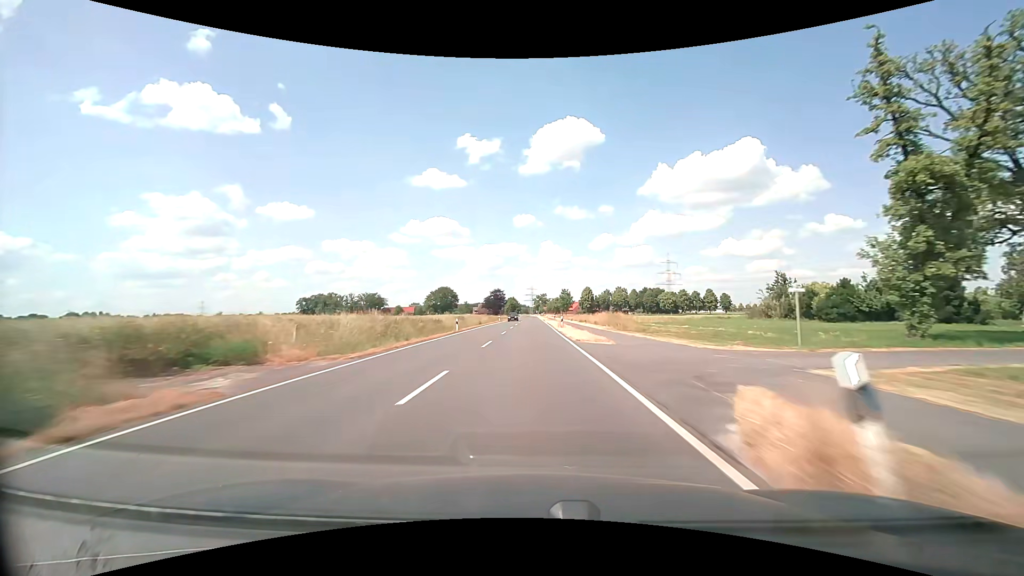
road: secondary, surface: asphalt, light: Day
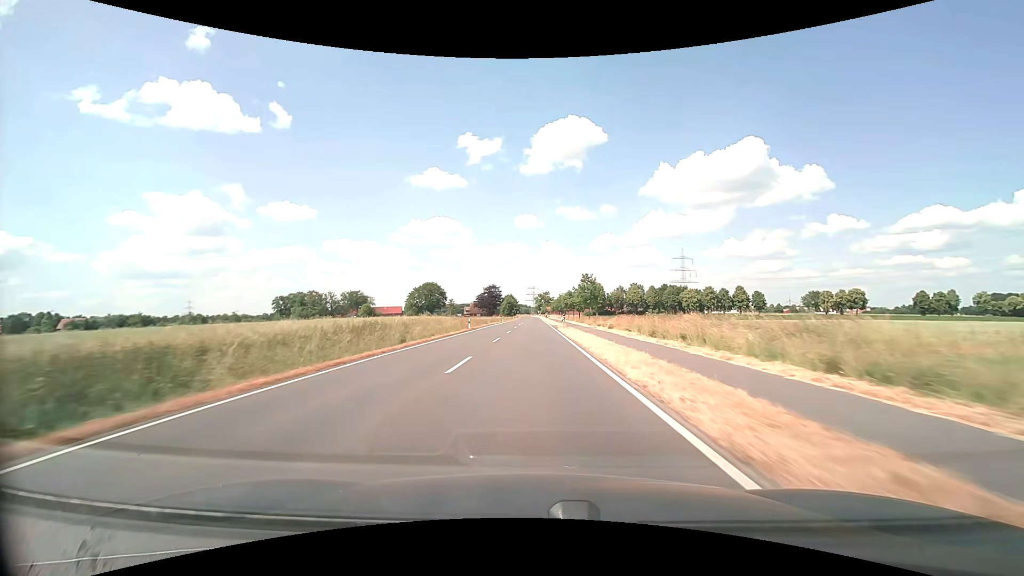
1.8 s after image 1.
(-0.1, +44.1) m; 0°
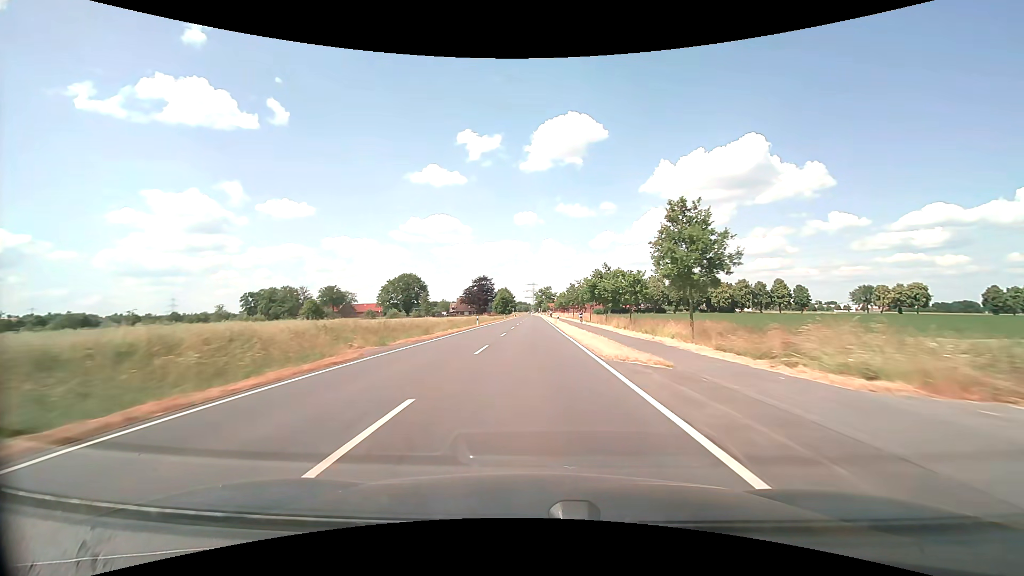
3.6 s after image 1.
(0.0, +43.7) m; 0°
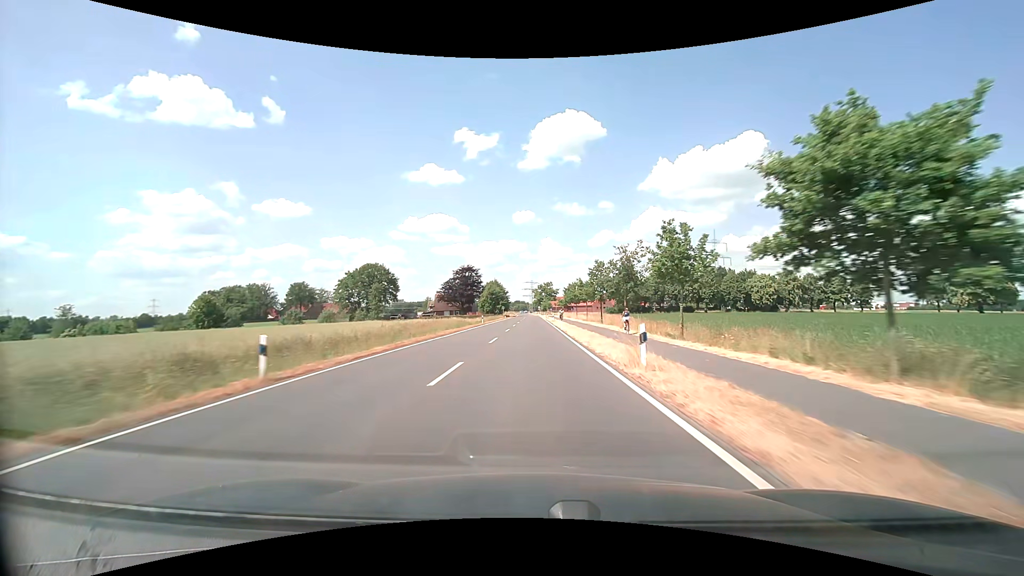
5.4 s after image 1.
(+0.1, +42.6) m; 0°
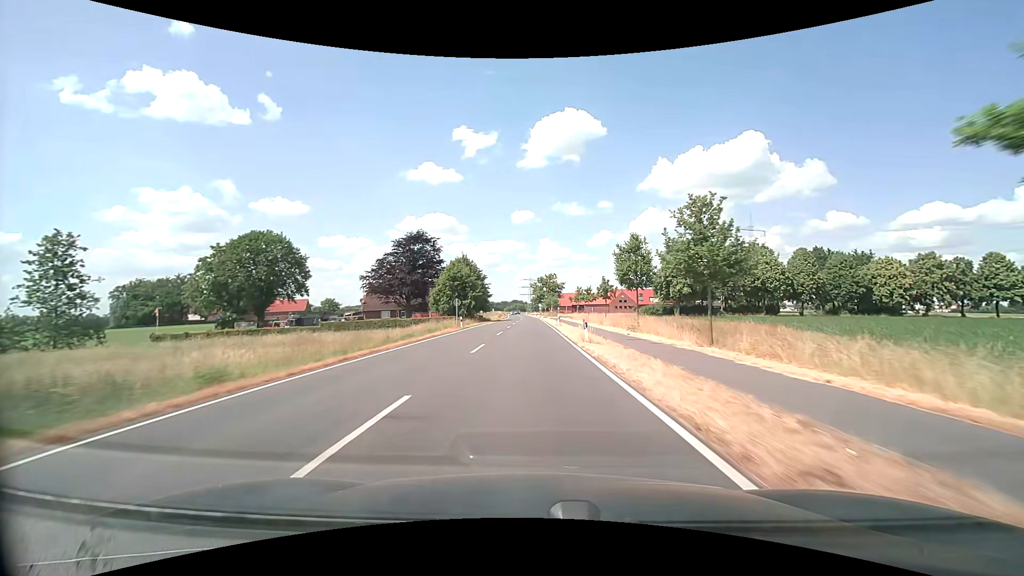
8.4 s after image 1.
(0.0, +65.0) m; 0°
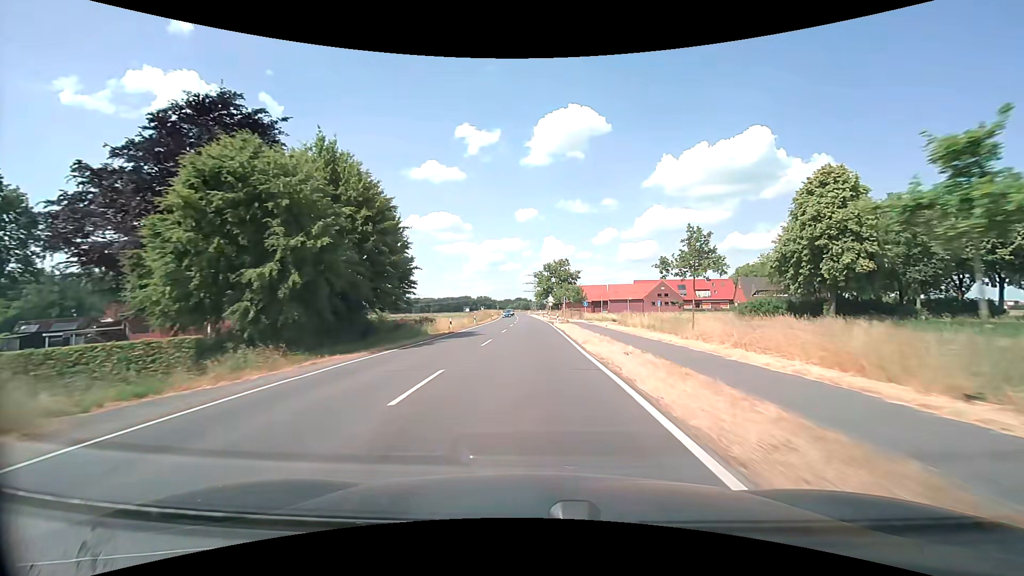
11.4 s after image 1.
(-0.1, +56.5) m; -1°
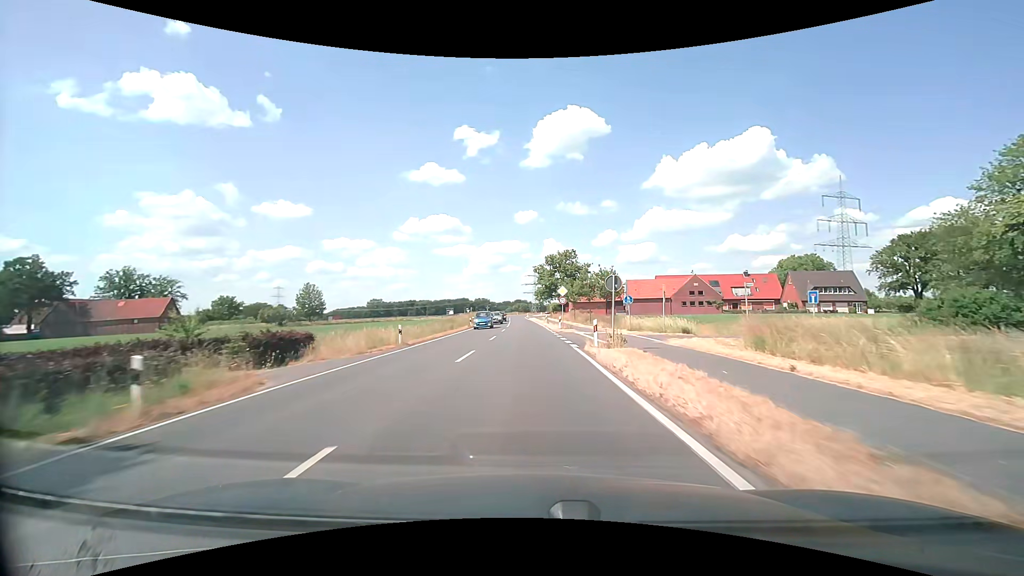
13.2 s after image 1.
(+0.1, +30.0) m; 0°
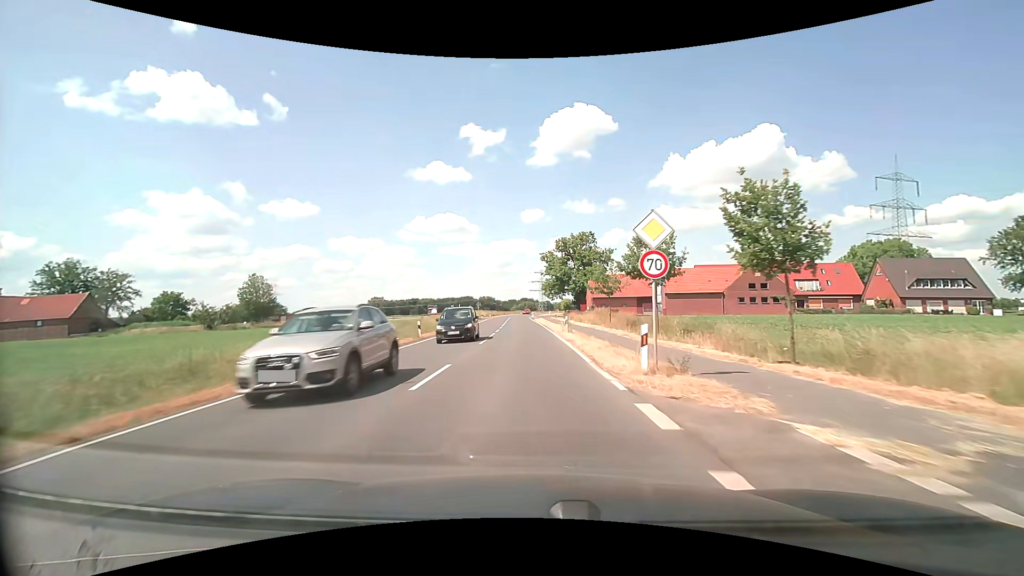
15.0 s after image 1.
(-0.1, +28.5) m; -1°
(0, +10) (0, +20) (0, +30) (-1, +40) (-1, +50) (-2, +60) (-2, +70) (-2, +80) (-3, +90) (-3, +100) m
